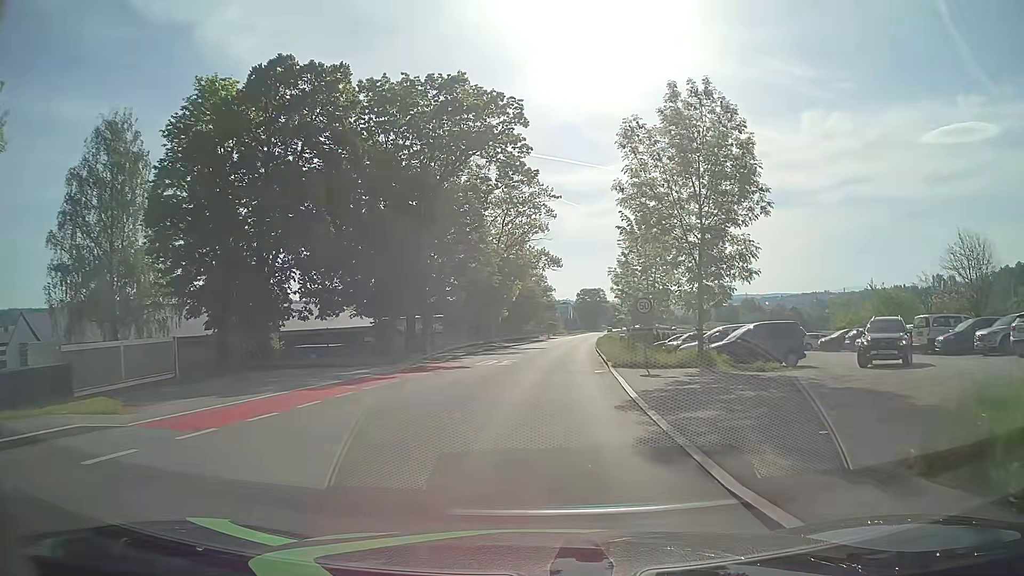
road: tertiary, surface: asphalt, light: Day
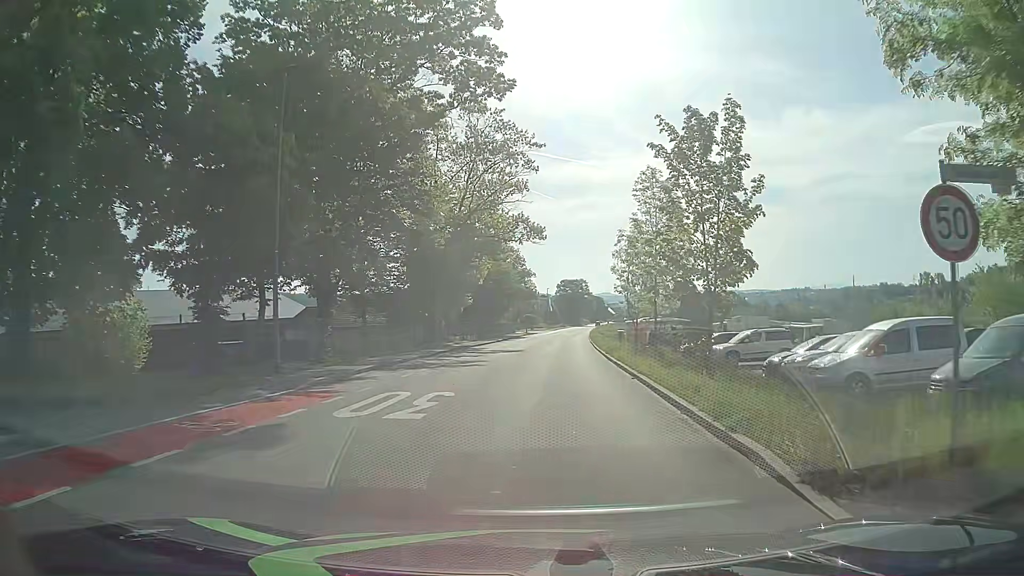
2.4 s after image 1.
(+0.4, +17.9) m; +2°
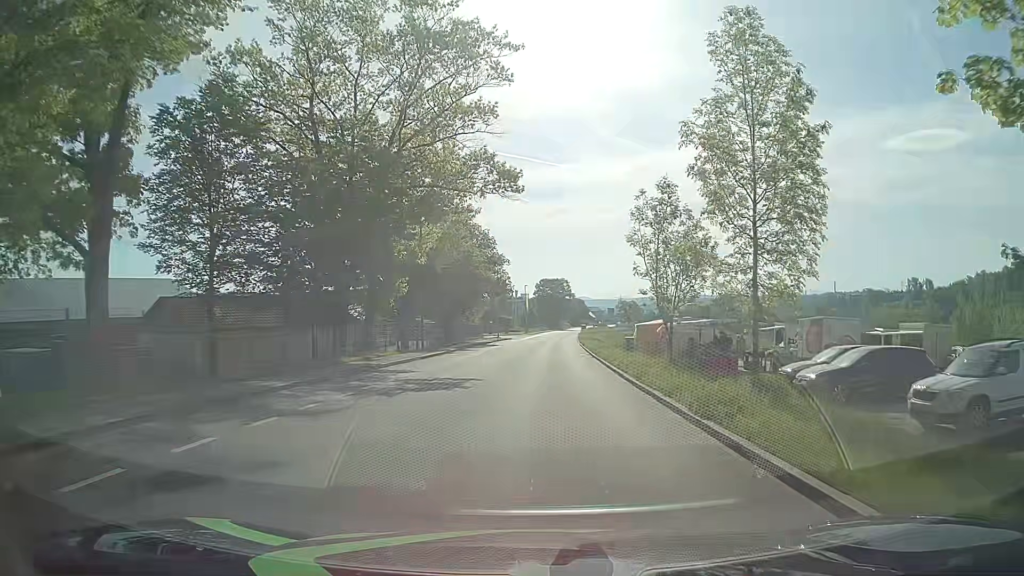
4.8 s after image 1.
(+0.4, +19.5) m; +2°
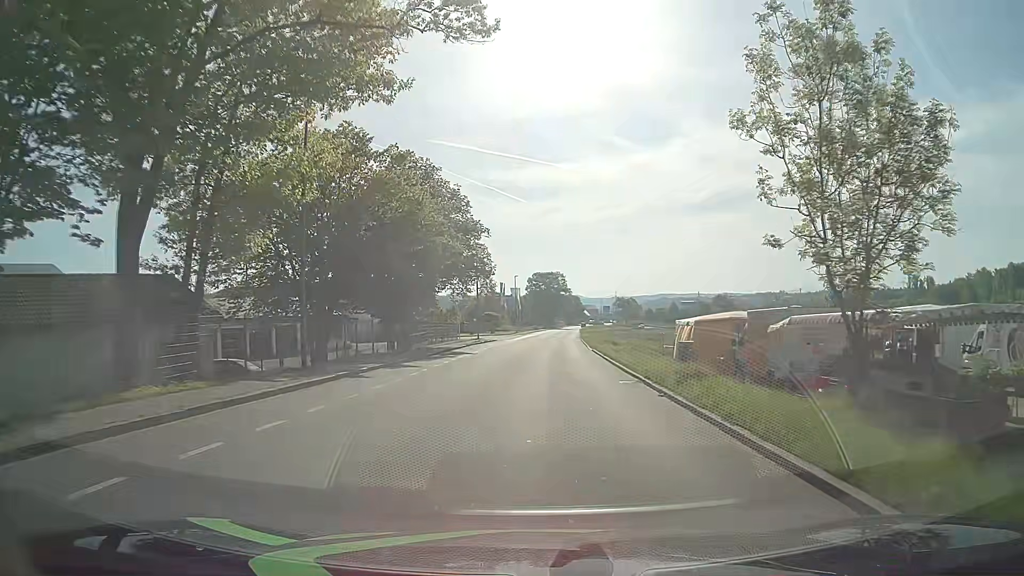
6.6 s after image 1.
(+0.1, +18.5) m; 0°
(0, +10) (0, +20) (+1, +30) (+1, +40) (+2, +50) (+2, +60) (+3, +70) (+3, +80) (+4, +90) (+5, +100) m
